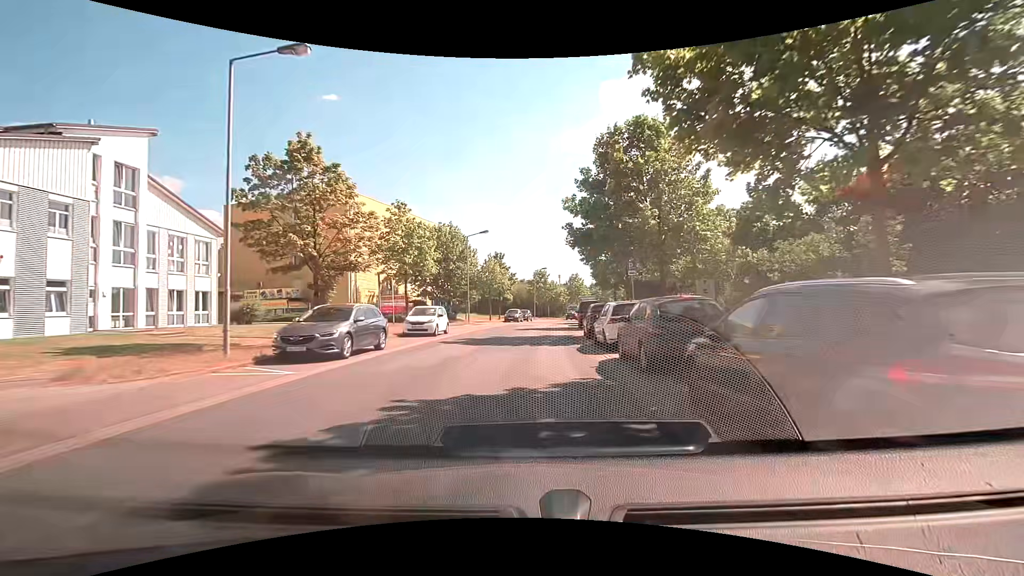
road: residential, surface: asphalt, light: Day
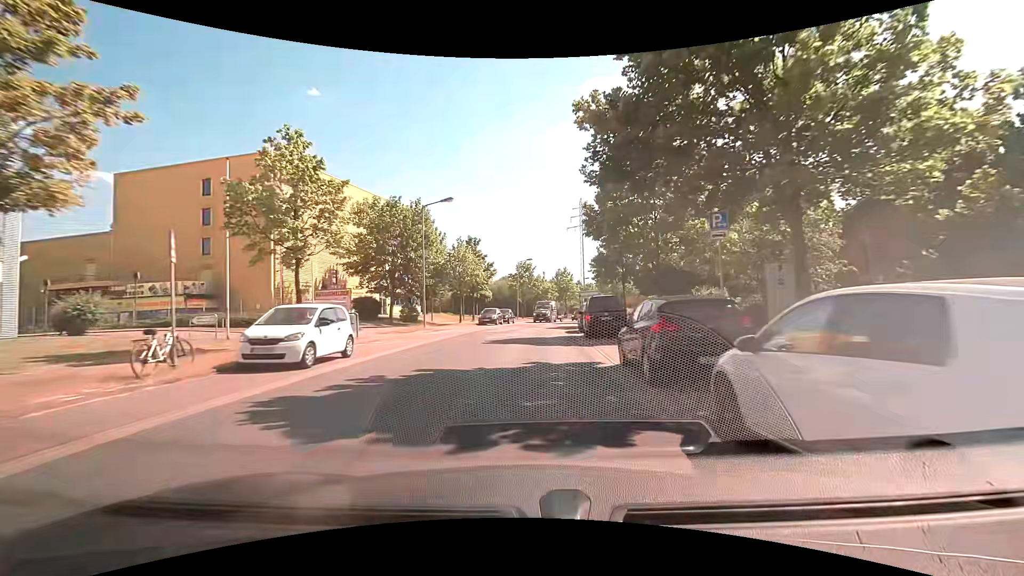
(+0.2, +12.6) m; +2°
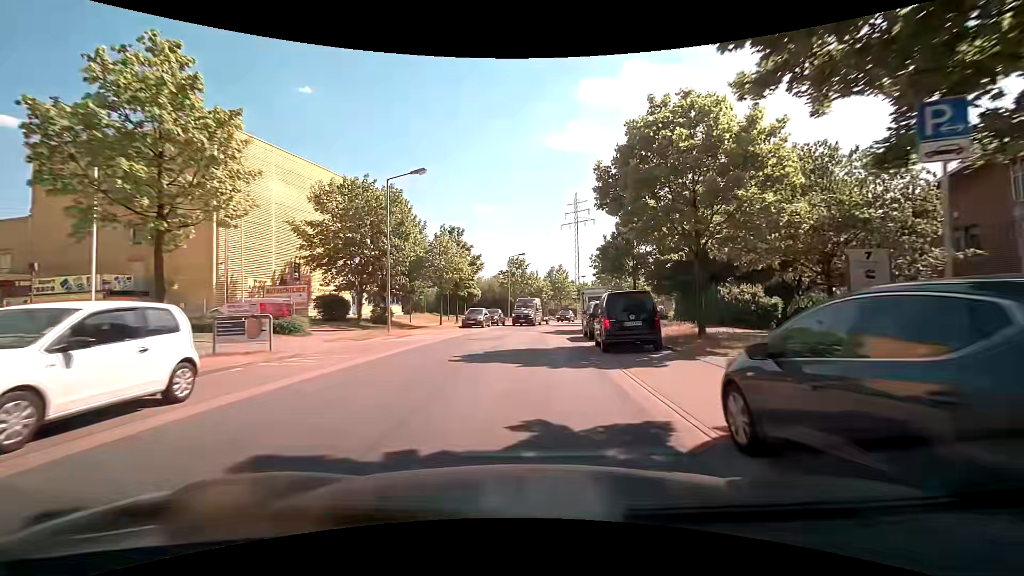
(0.0, +6.5) m; 0°
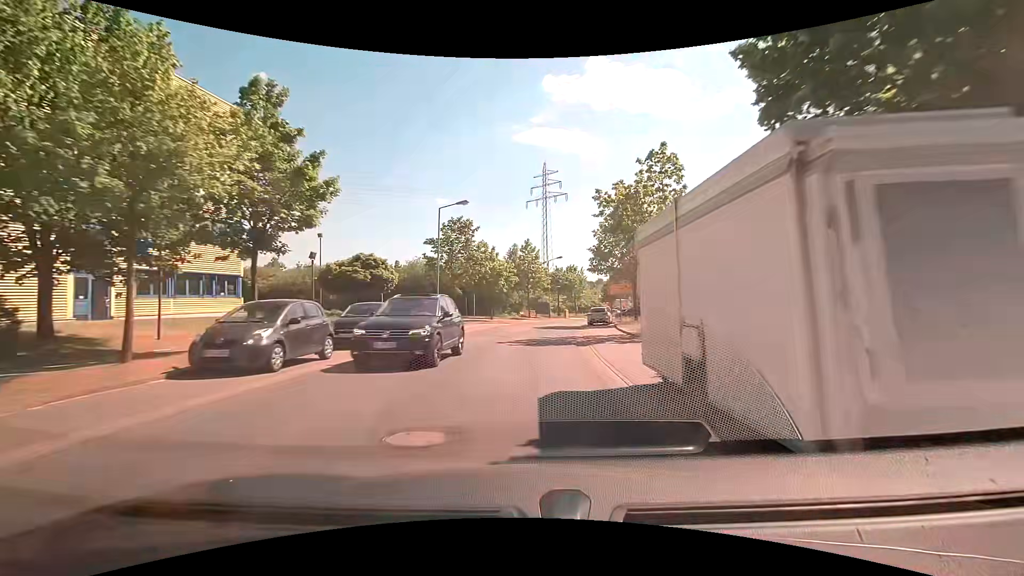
(+1.1, +26.9) m; +5°
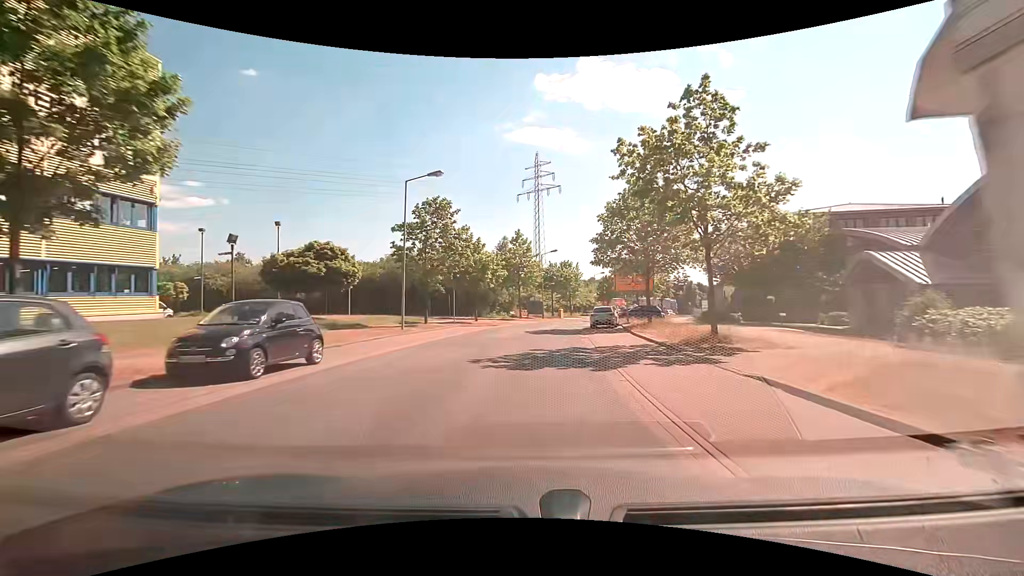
(0.0, +6.8) m; 0°
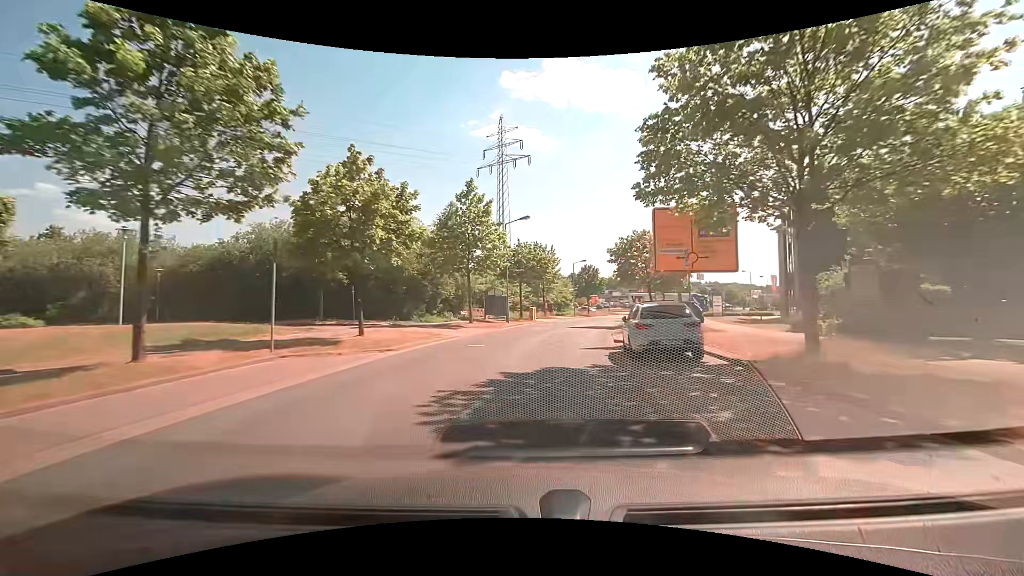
(+0.7, +20.8) m; +4°
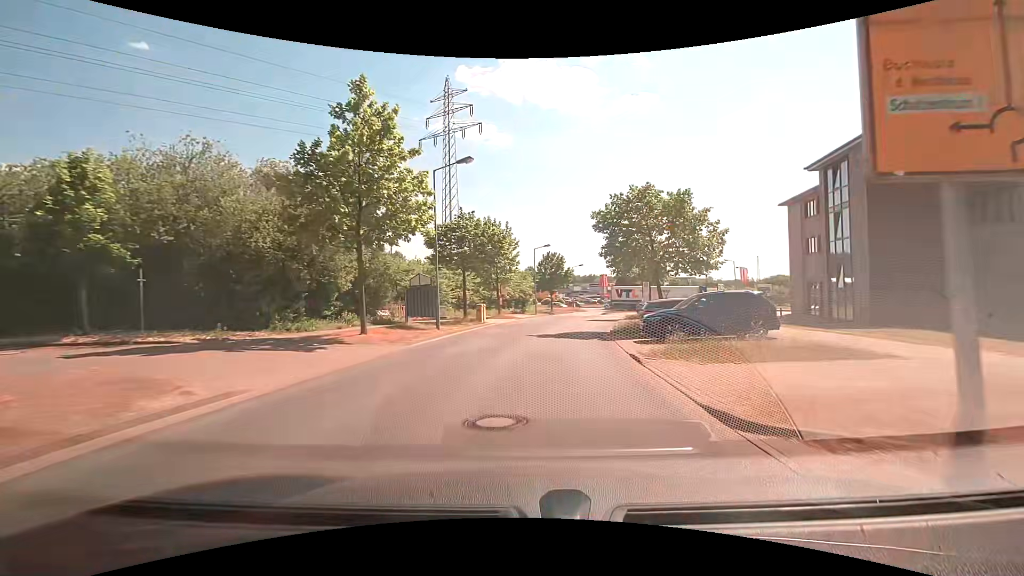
(+0.7, +14.2) m; +5°
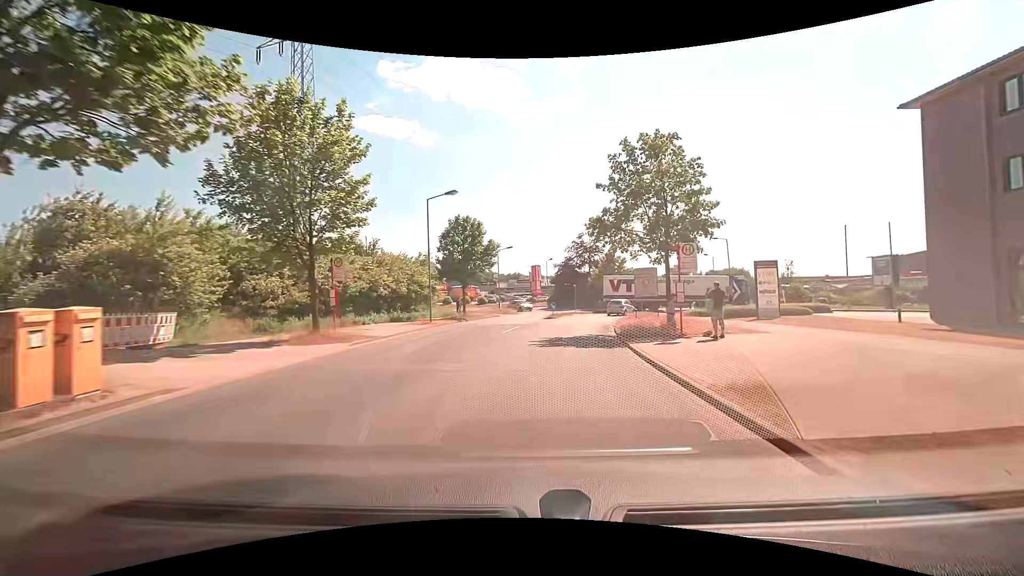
(+2.1, +26.9) m; +8°
